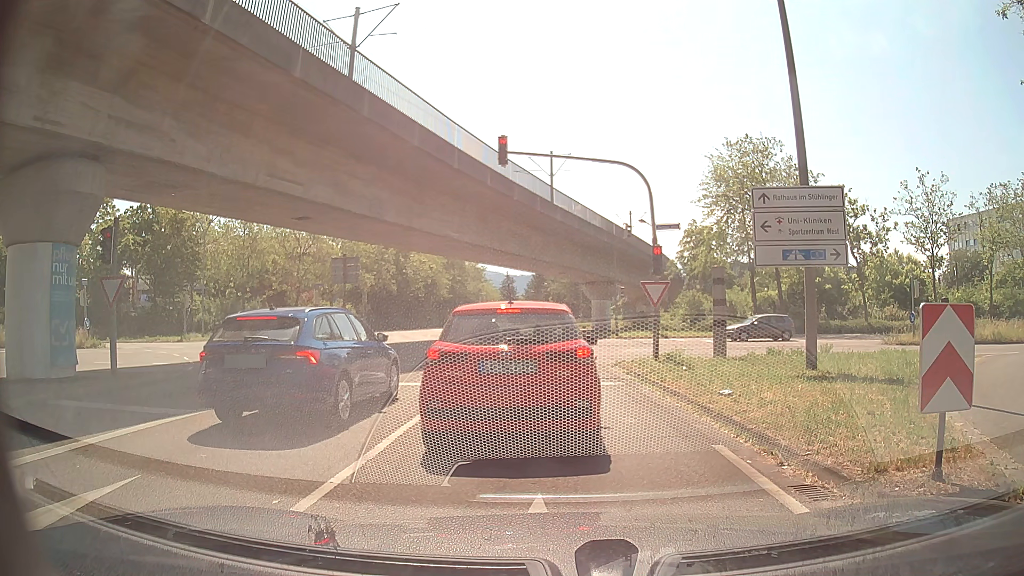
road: tertiary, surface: asphalt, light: Day
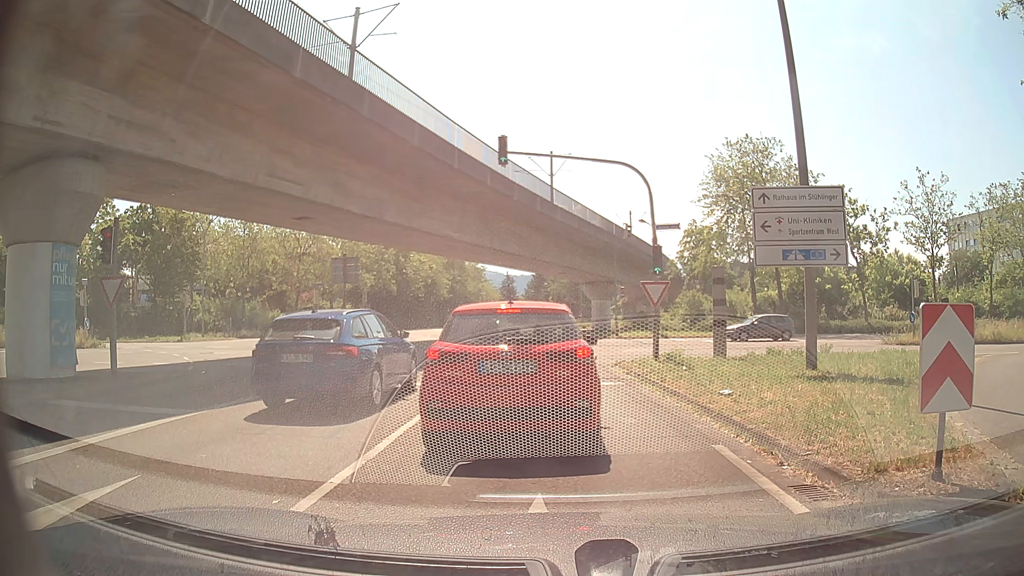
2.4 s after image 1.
(0.0, 0.0) m; 0°
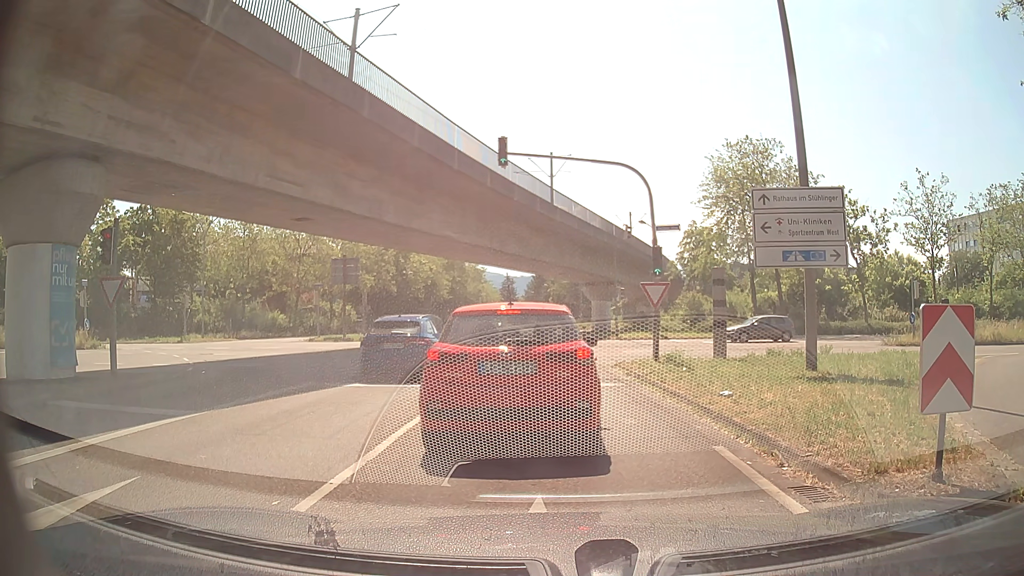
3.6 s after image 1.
(0.0, 0.0) m; 0°
